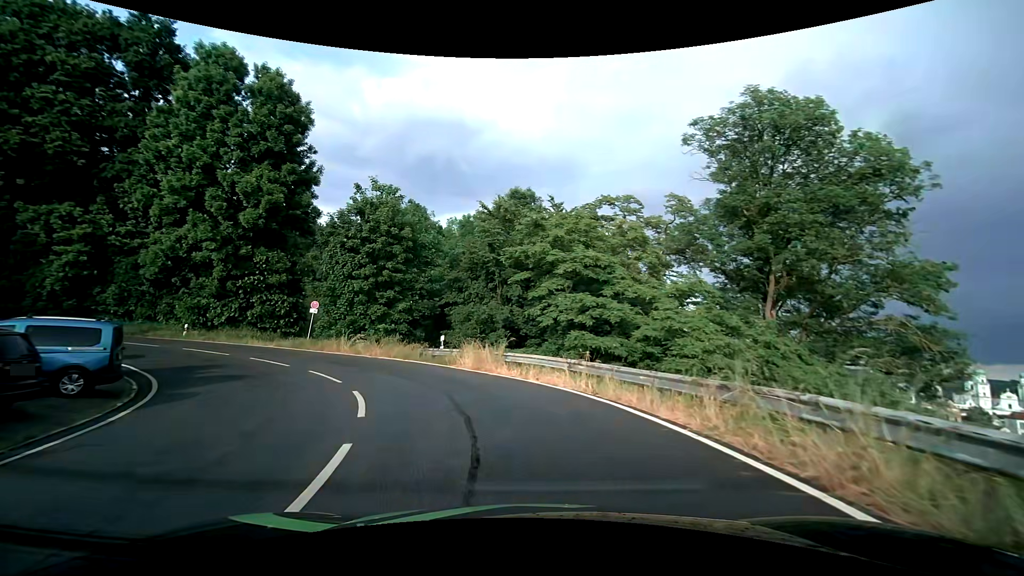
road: tertiary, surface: asphalt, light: Day
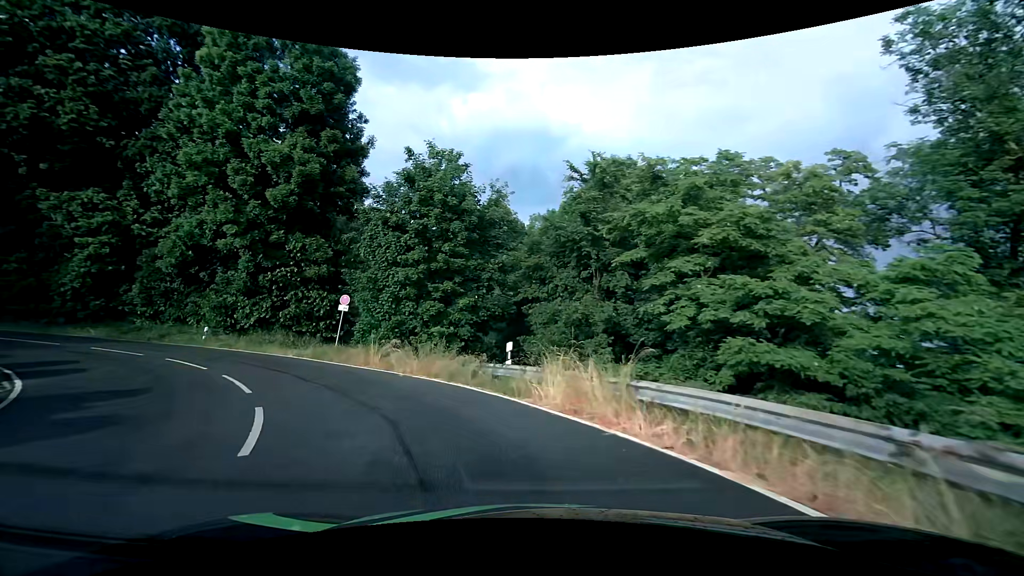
(-0.8, +9.1) m; -10°
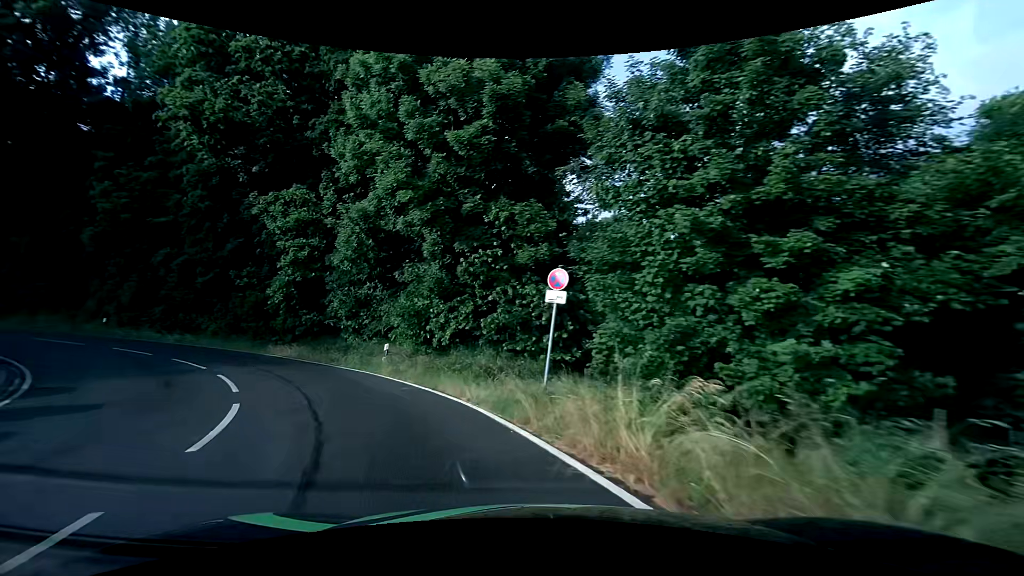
(-2.8, +12.7) m; -28°
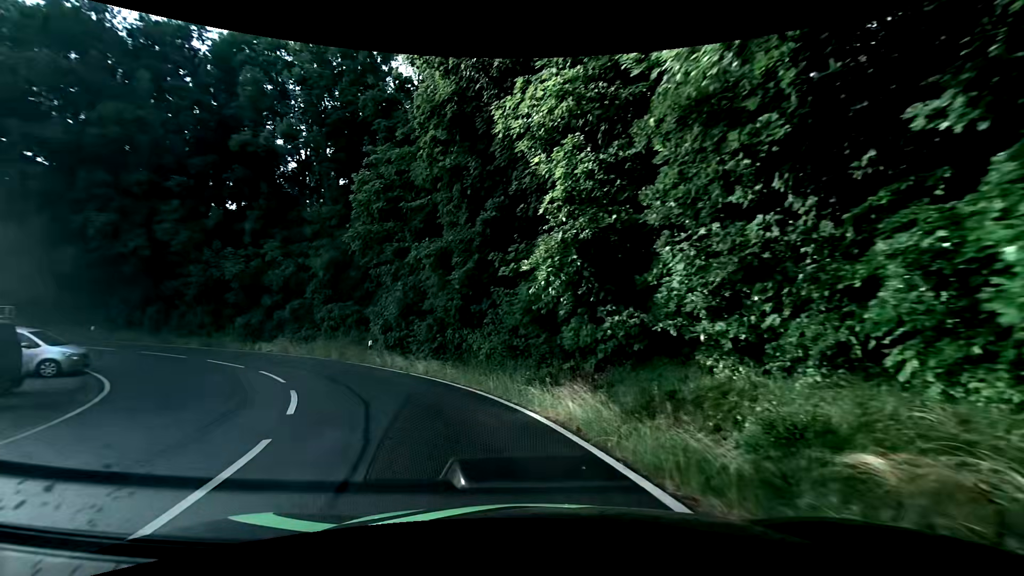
(-5.4, +15.3) m; -37°
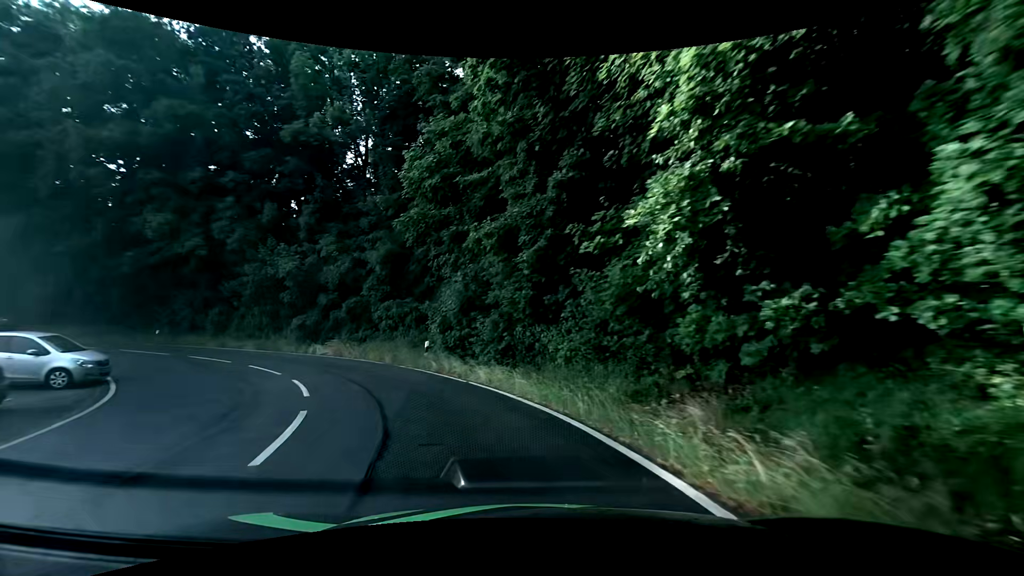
(-0.3, +4.2) m; -8°
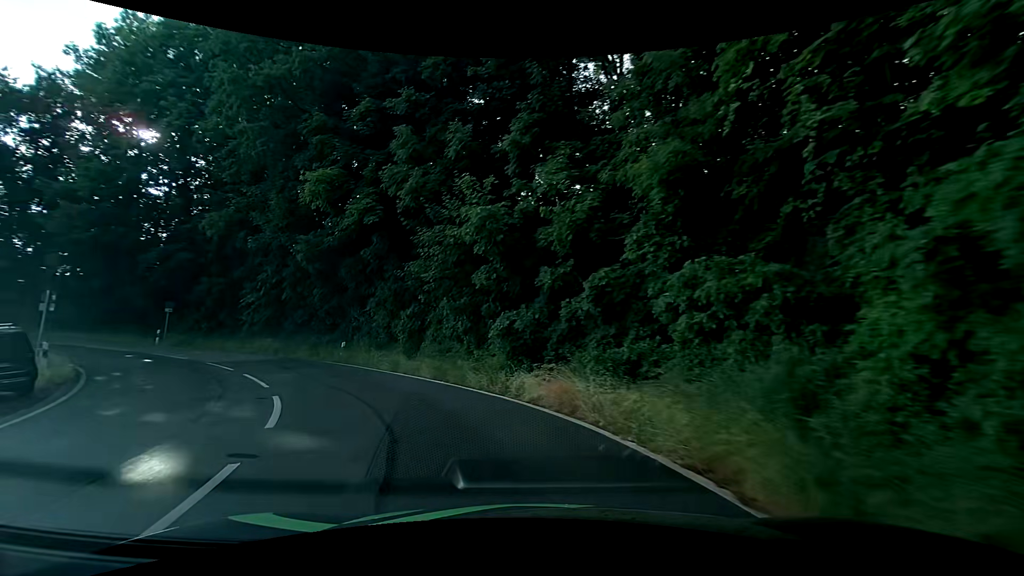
(-4.3, +16.5) m; -30°
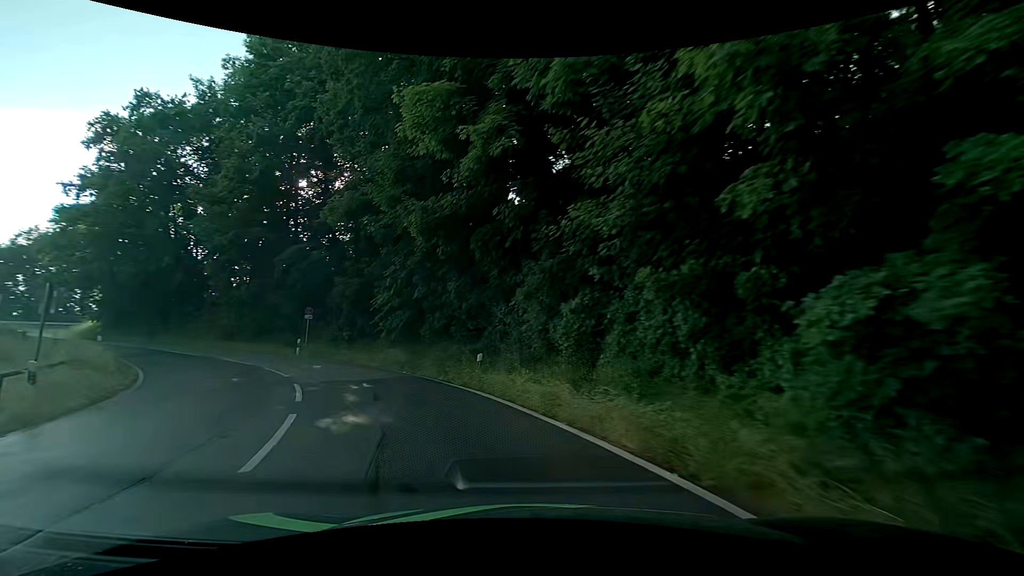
(-1.4, +8.7) m; -18°
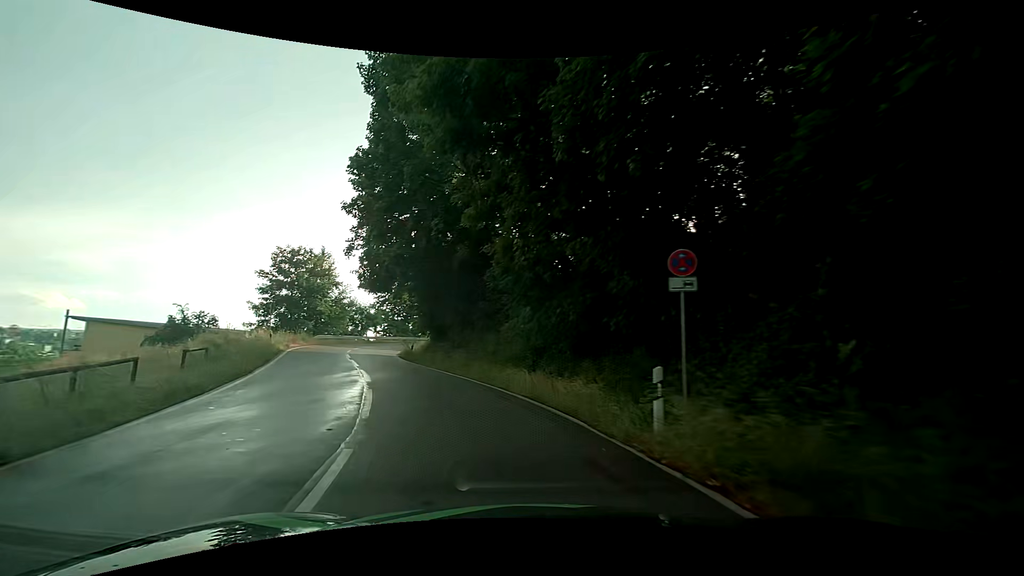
(-8.9, +20.9) m; -42°
(-1, +10) (-5, +19) (-9, +28) (-12, +38) (-13, +48) (-13, +58) (-11, +68) (-7, +77) (-1, +85) (+6, +92) m
